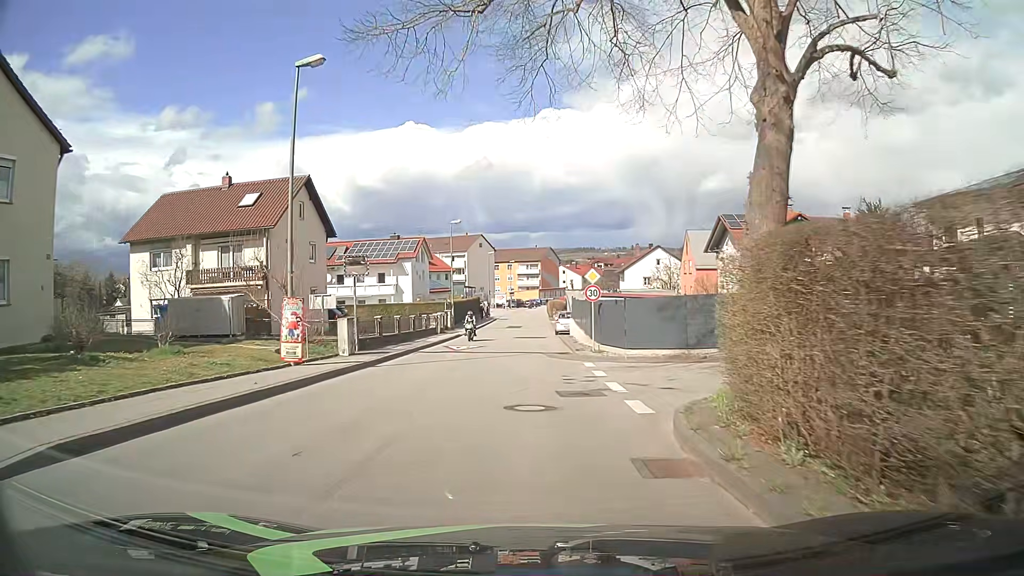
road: unclassified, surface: asphalt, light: Day
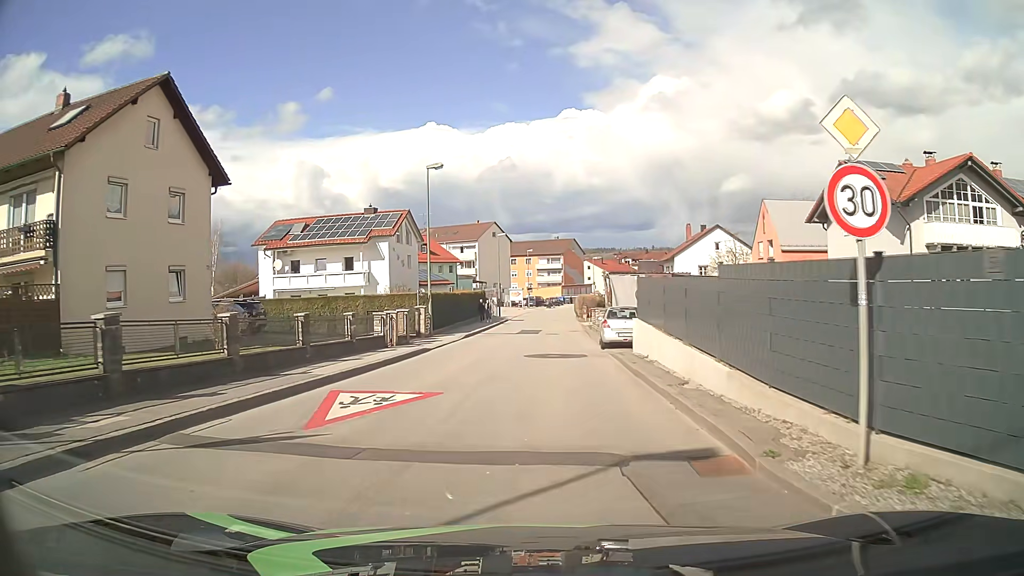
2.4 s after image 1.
(-0.1, +19.3) m; -1°
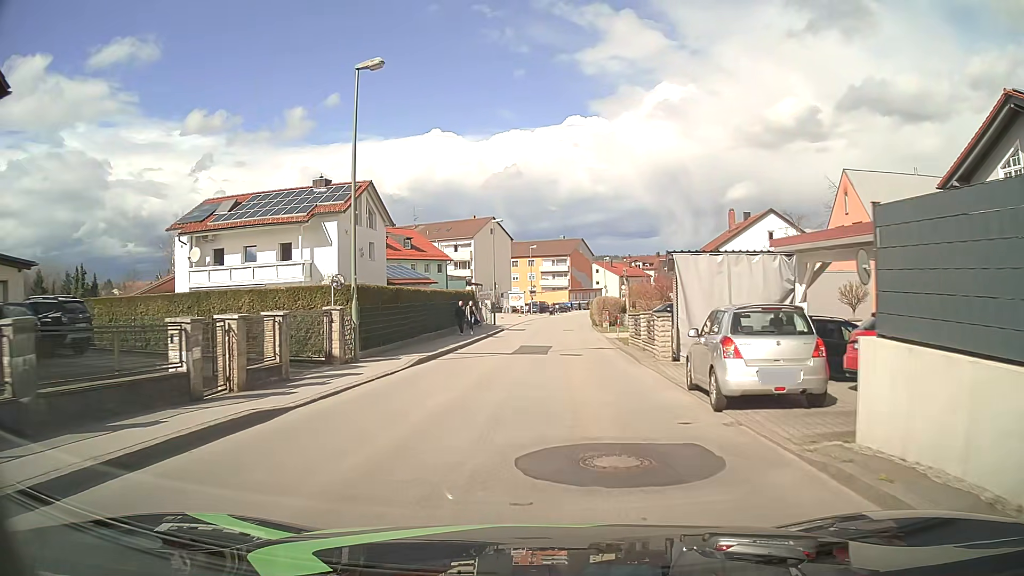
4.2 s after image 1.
(-0.2, +14.4) m; 0°
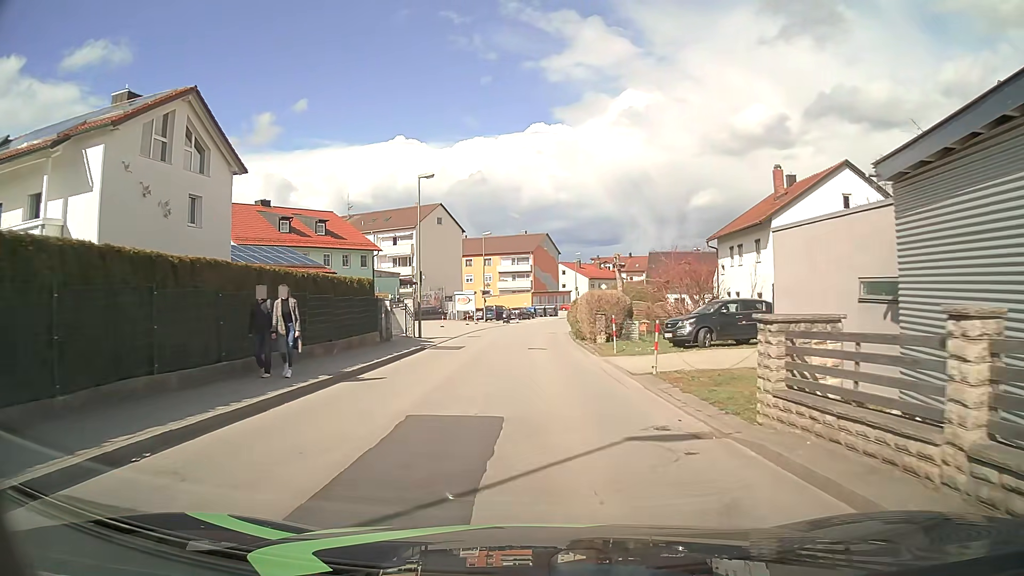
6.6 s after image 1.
(+0.4, +19.1) m; +3°
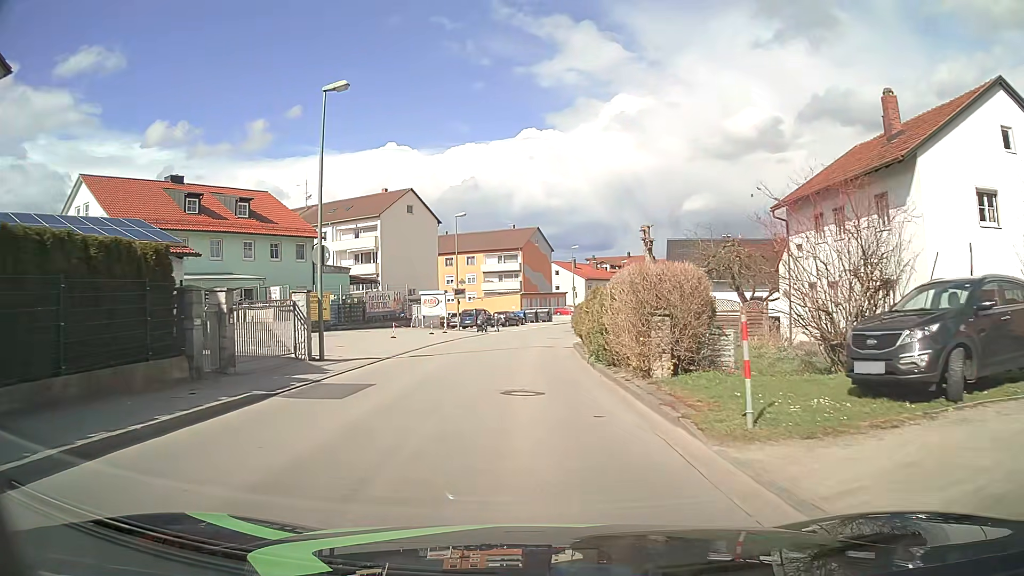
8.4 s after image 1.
(+0.1, +14.4) m; 0°
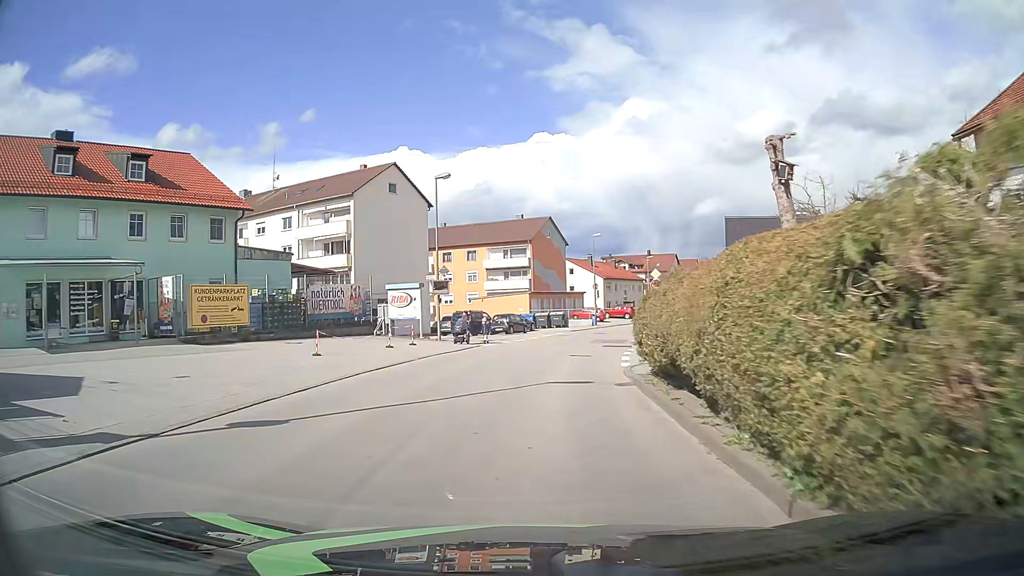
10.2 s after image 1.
(-0.1, +14.3) m; -1°
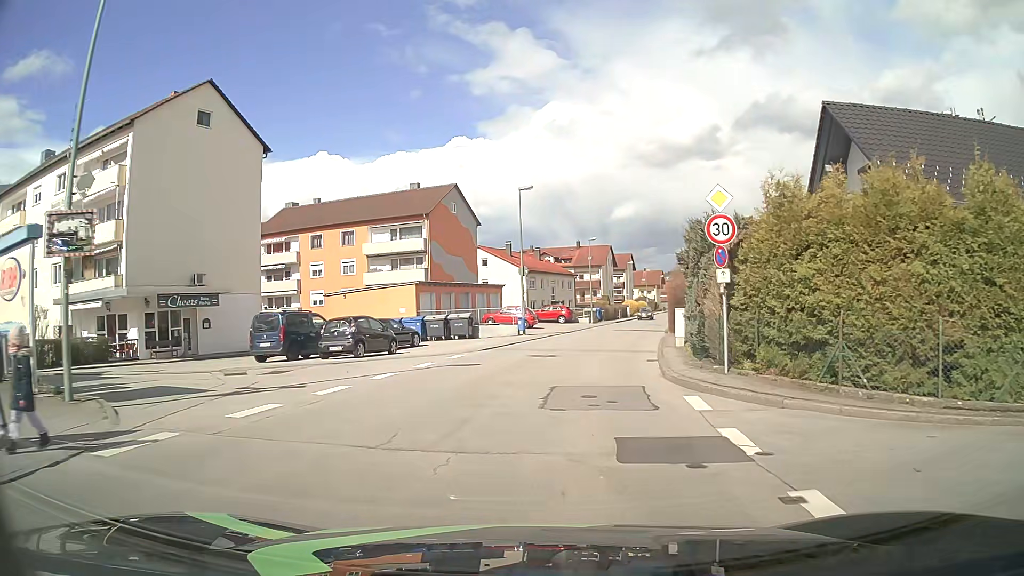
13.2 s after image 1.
(+1.1, +23.8) m; +7°
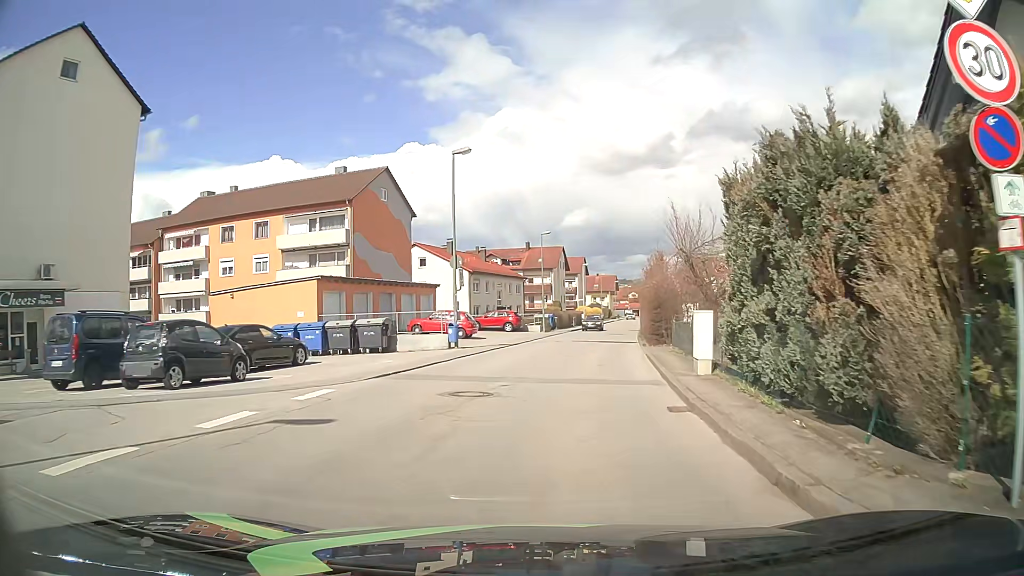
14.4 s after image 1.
(+0.4, +9.5) m; +3°
(+1, +10) (+2, +20) (+4, +30) (+5, +40) (+7, +49) (+8, +59) (+10, +69) (+12, +79) (+14, +89) (+16, +99) m
